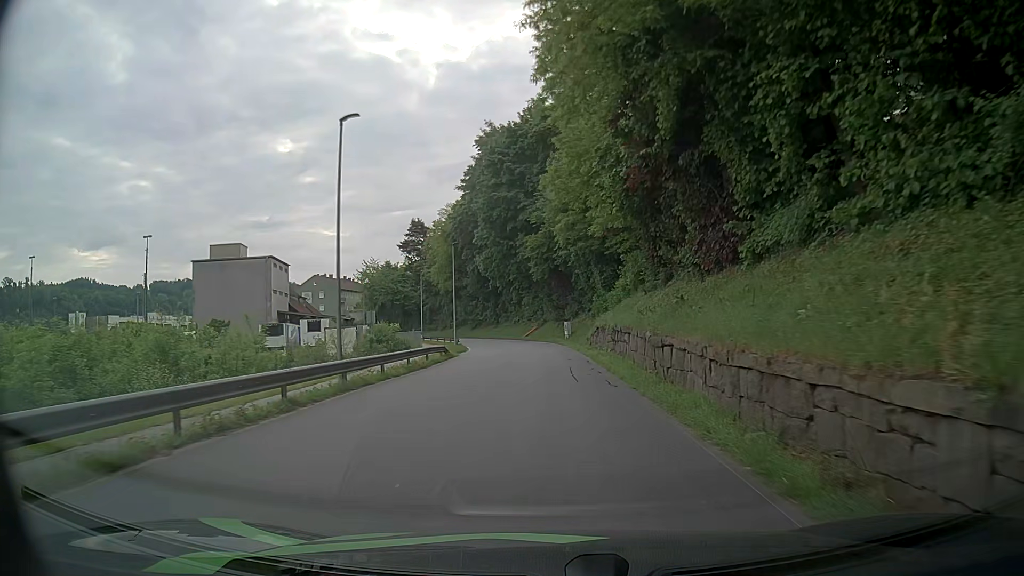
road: residential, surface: asphalt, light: Day
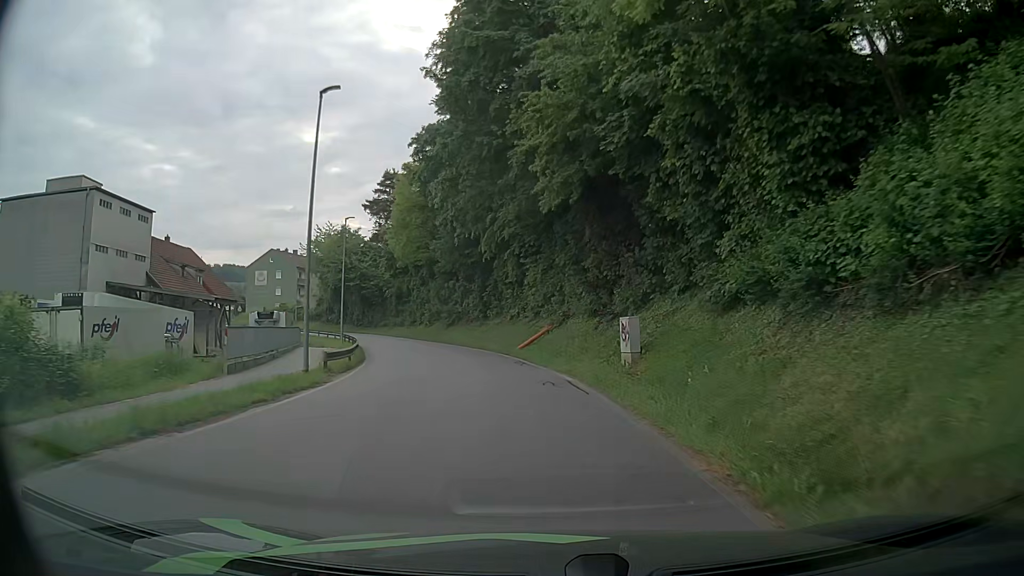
(-0.1, +35.1) m; -1°
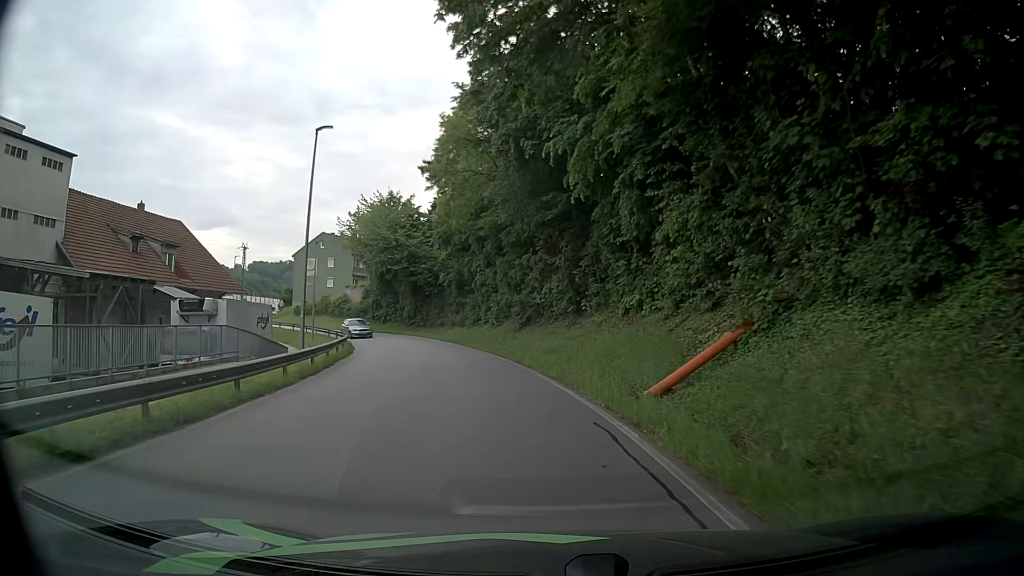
(-1.5, +20.5) m; -9°
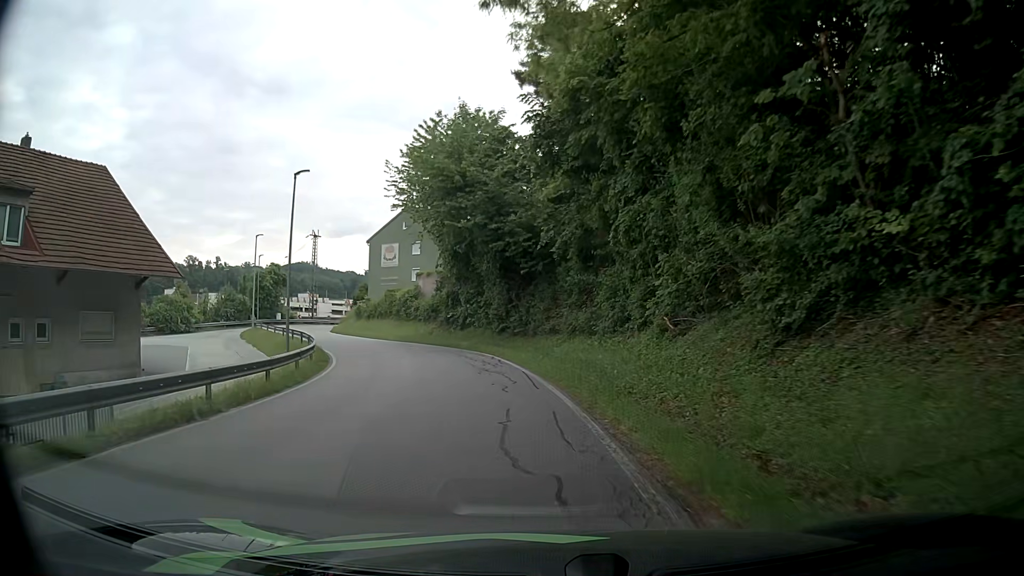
(-2.4, +25.9) m; -11°
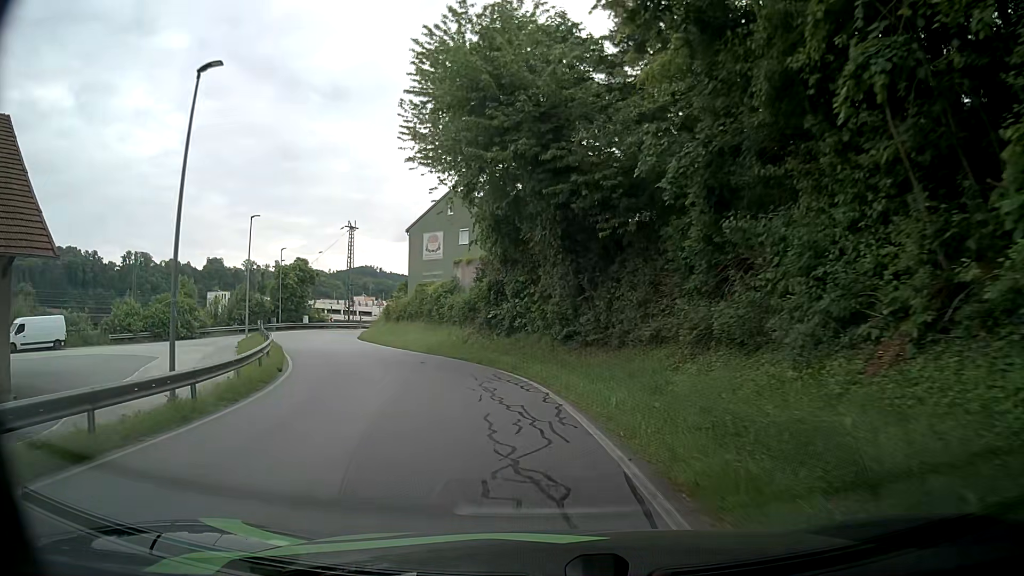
(-0.7, +12.3) m; -6°
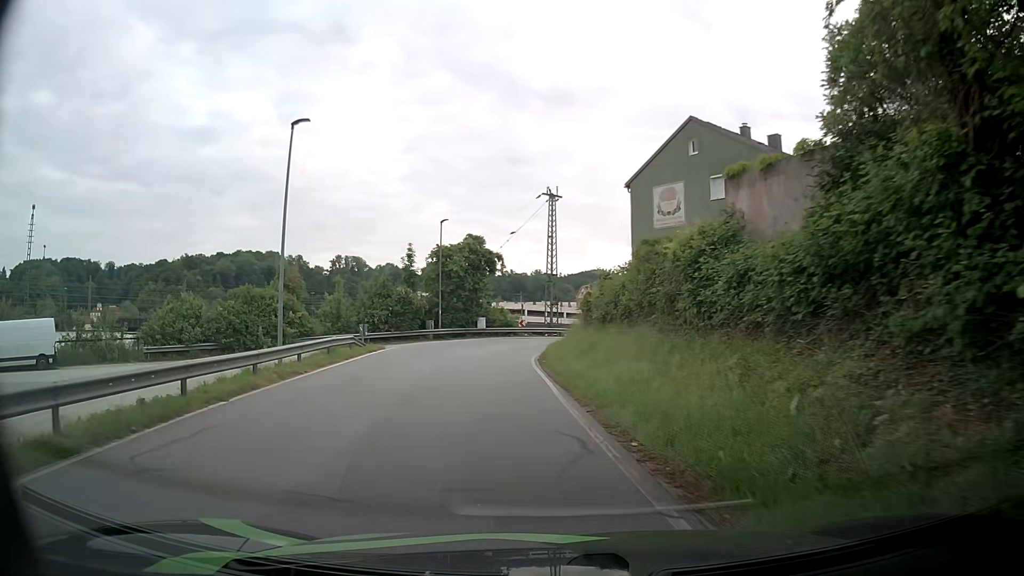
(-3.4, +22.5) m; -19°
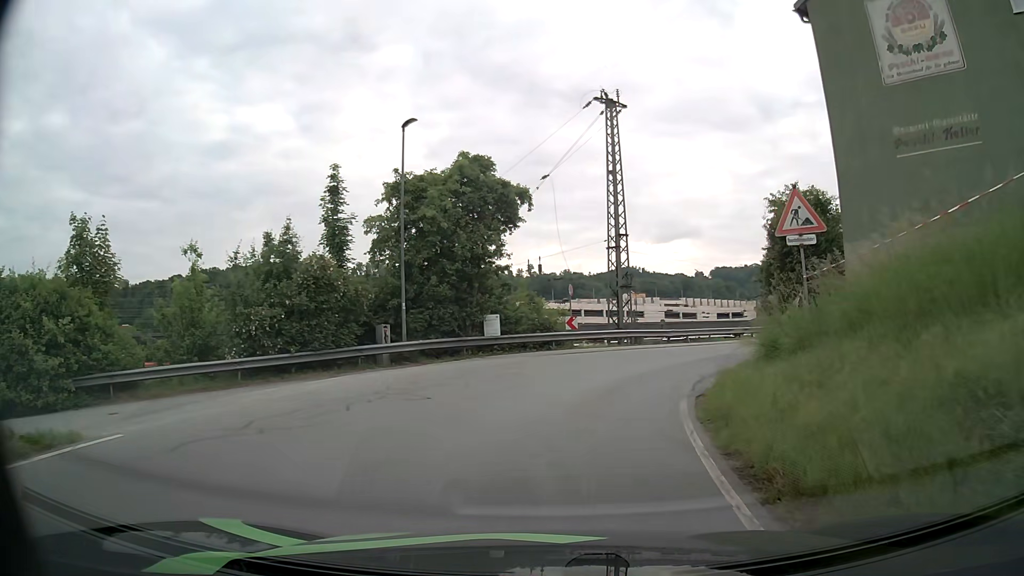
(-1.9, +24.2) m; -3°
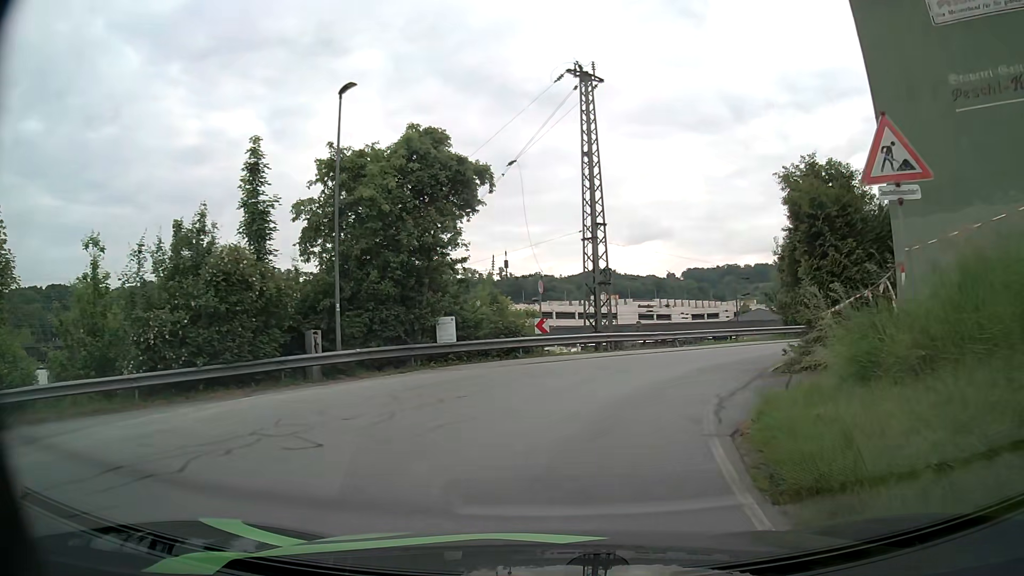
(+0.1, +4.1) m; +2°
(+1, +10) (+5, +19) (+11, +26) (+19, +33) (+27, +38) (+35, +44) (+44, +50) (+52, +56) (+60, +61) (+70, +62) m
